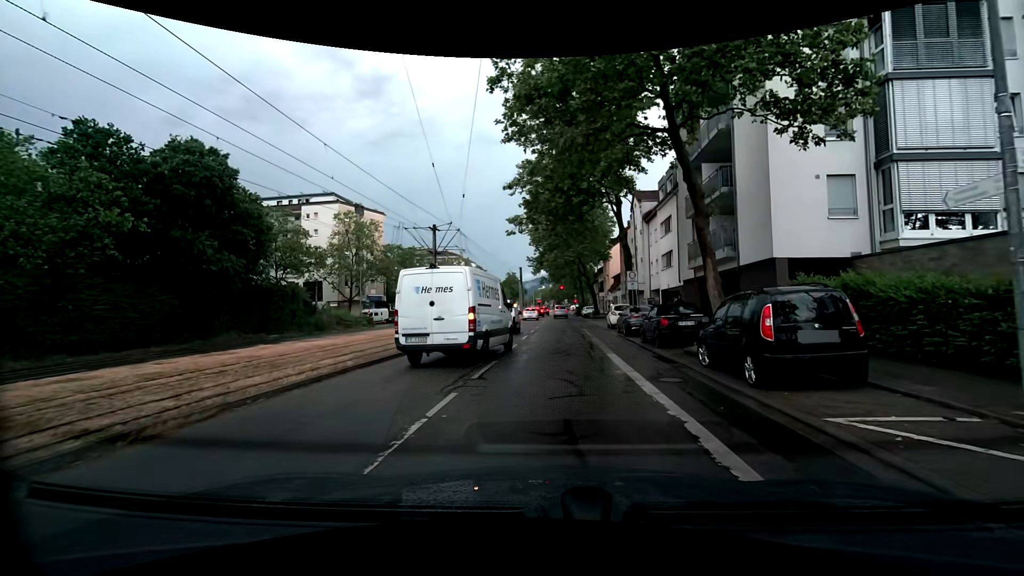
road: tertiary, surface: asphalt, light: Day
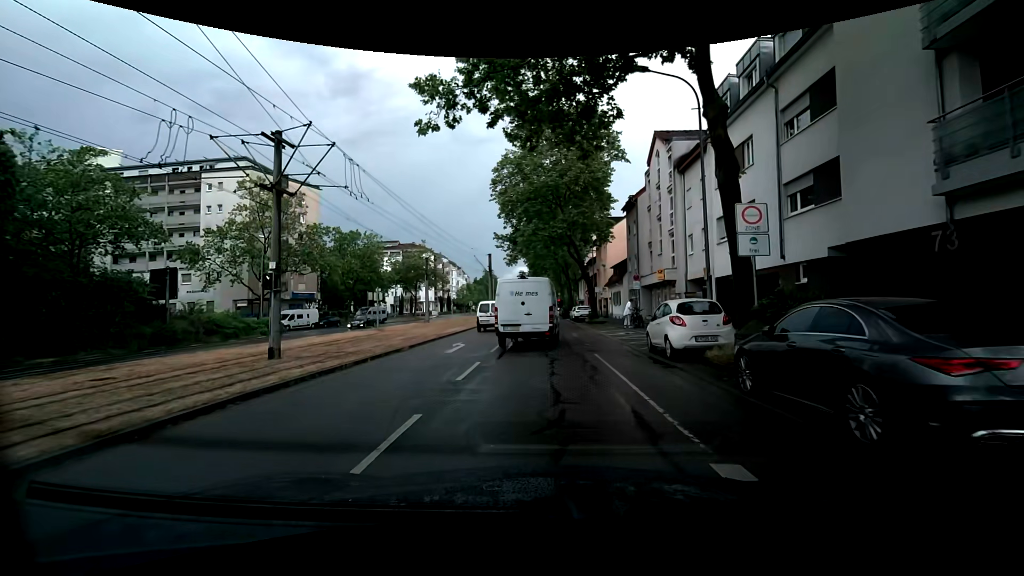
(+0.6, +18.4) m; +3°
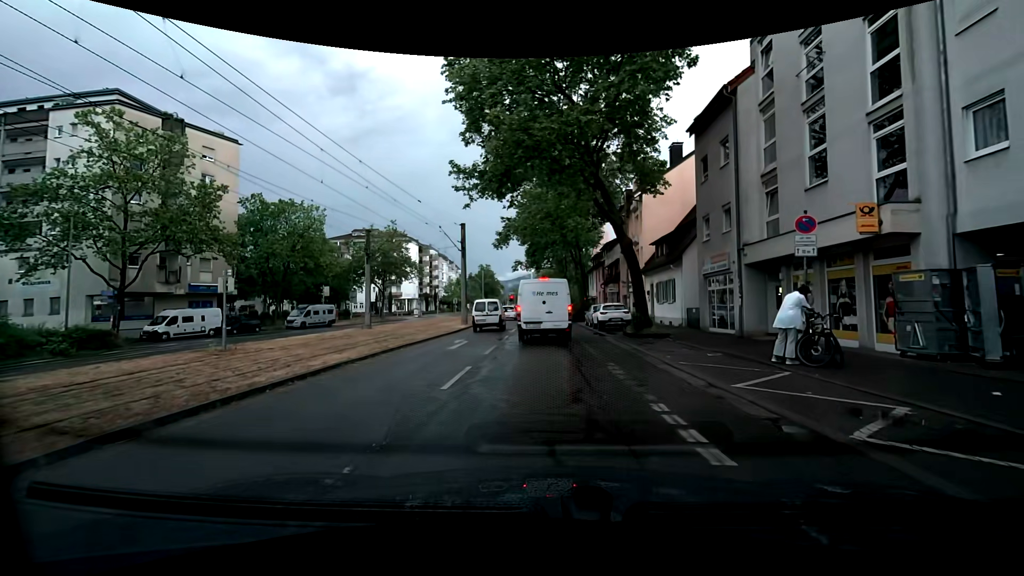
(-0.3, +19.2) m; -2°
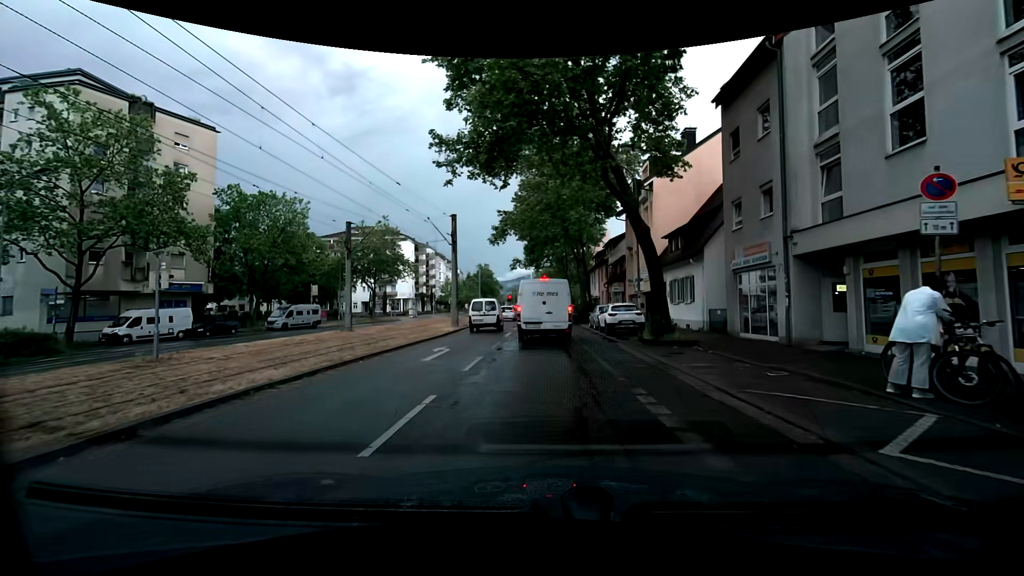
(0.0, +3.6) m; -1°
